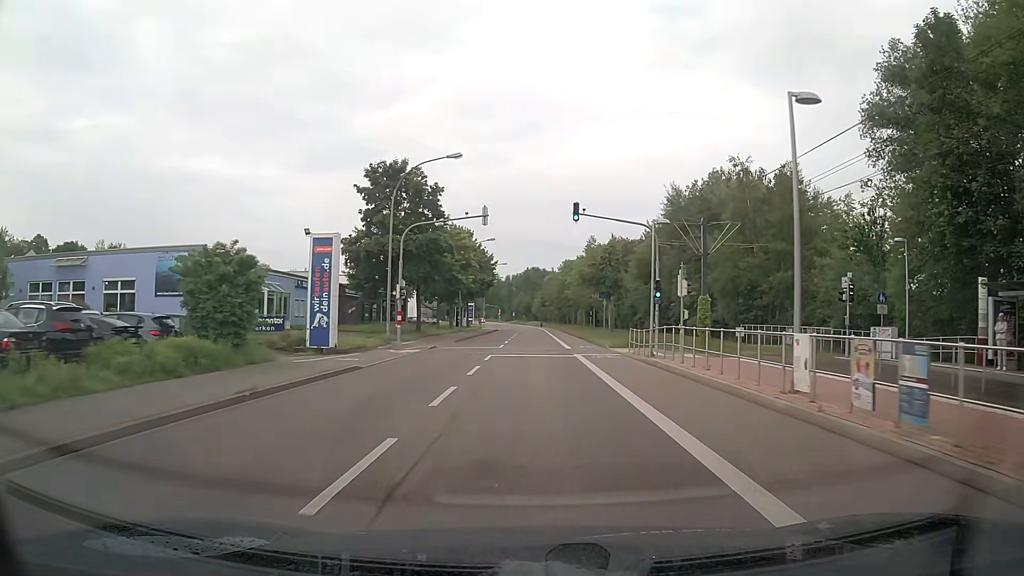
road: tertiary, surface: asphalt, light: Day
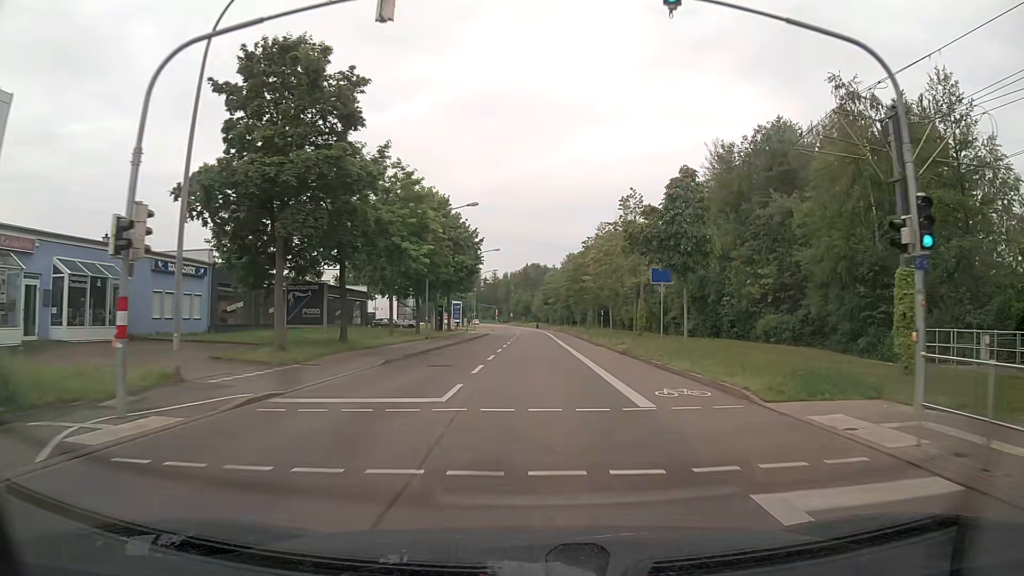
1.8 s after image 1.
(+0.1, +21.7) m; 0°
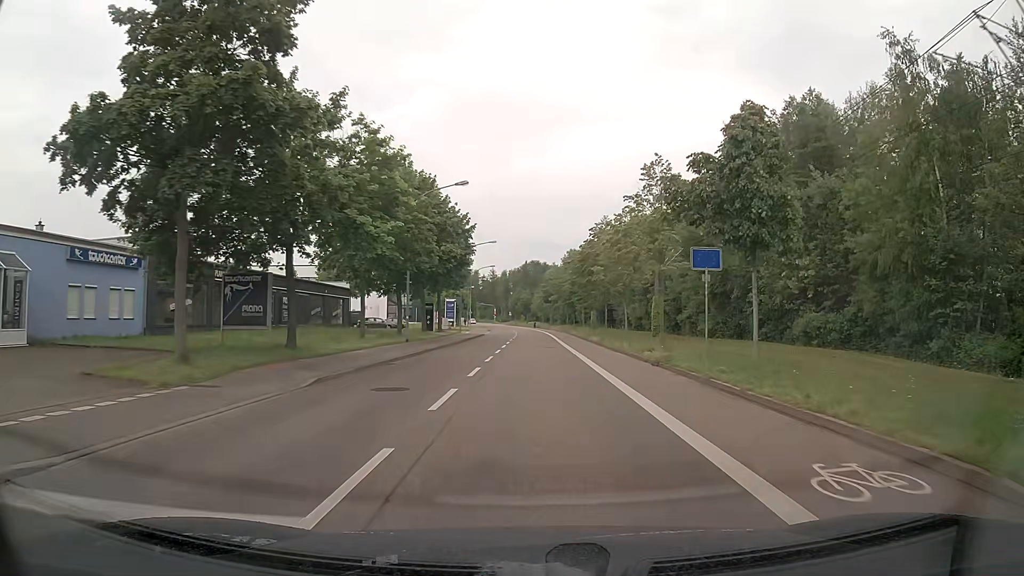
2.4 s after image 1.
(0.0, +7.2) m; 0°
(0, +10) (0, +20) (0, +30) (+1, +40) (+1, +50) (+1, +60) (+1, +70) (0, +80) (0, +90) (0, +100) m
